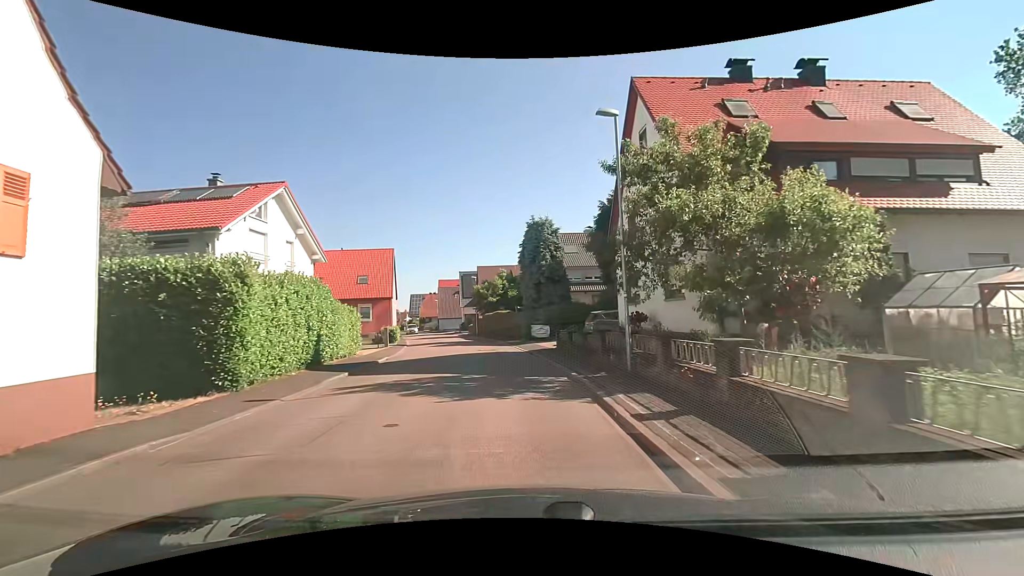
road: tertiary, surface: asphalt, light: Day
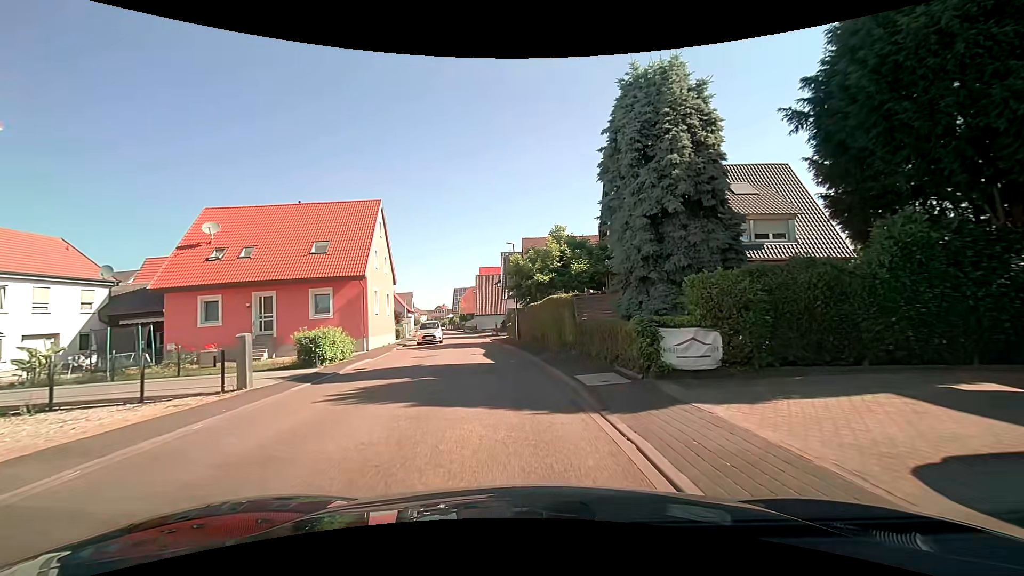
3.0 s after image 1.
(-1.2, +21.6) m; -6°
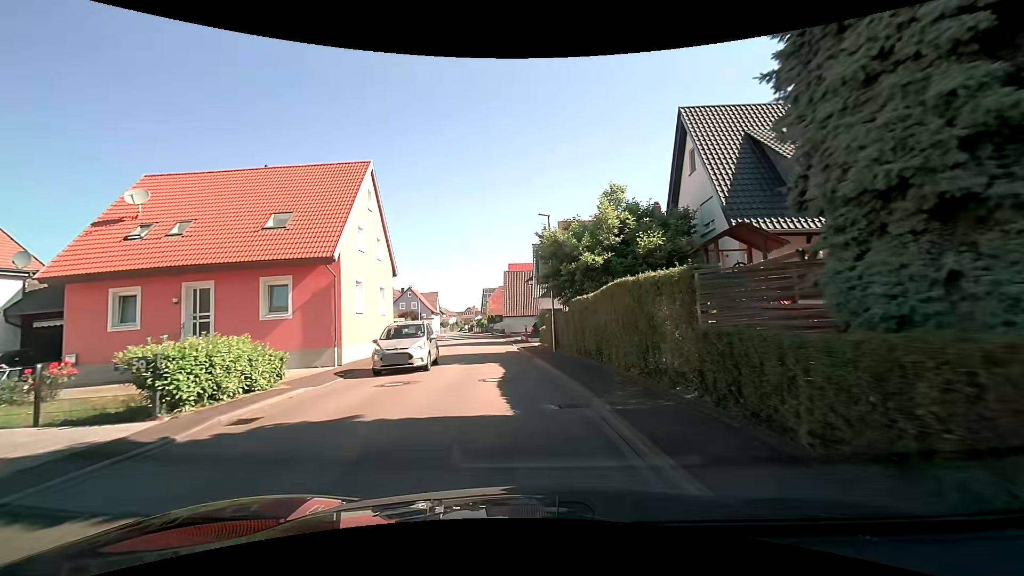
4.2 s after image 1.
(-0.4, +8.7) m; -4°
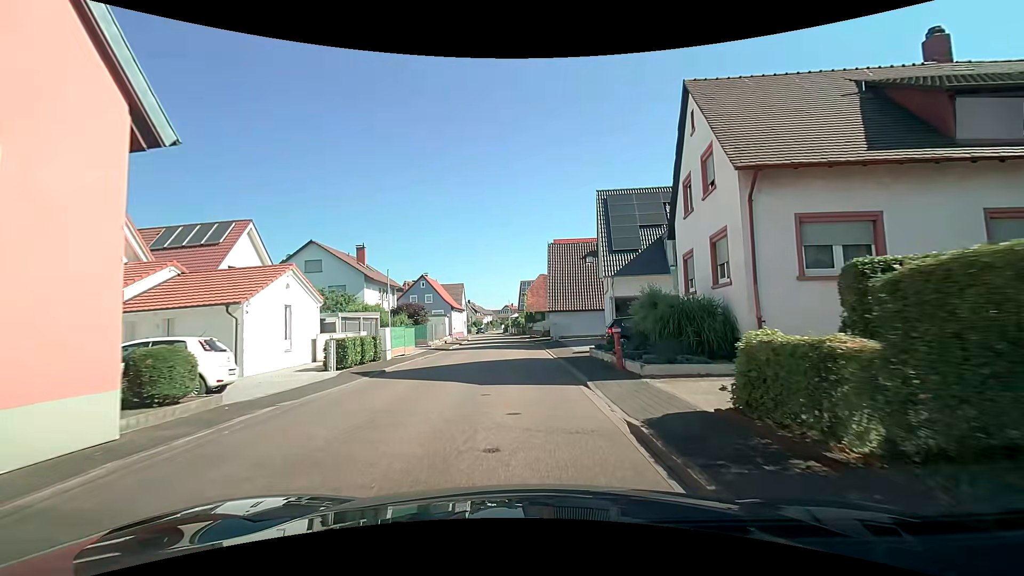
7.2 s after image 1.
(-1.3, +21.8) m; -4°
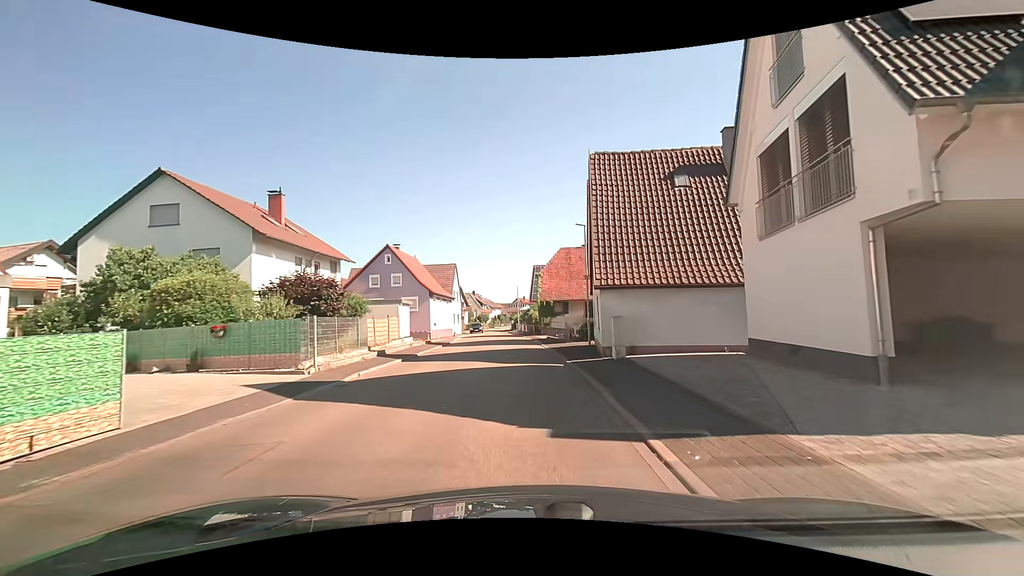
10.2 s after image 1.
(-0.4, +21.9) m; -2°
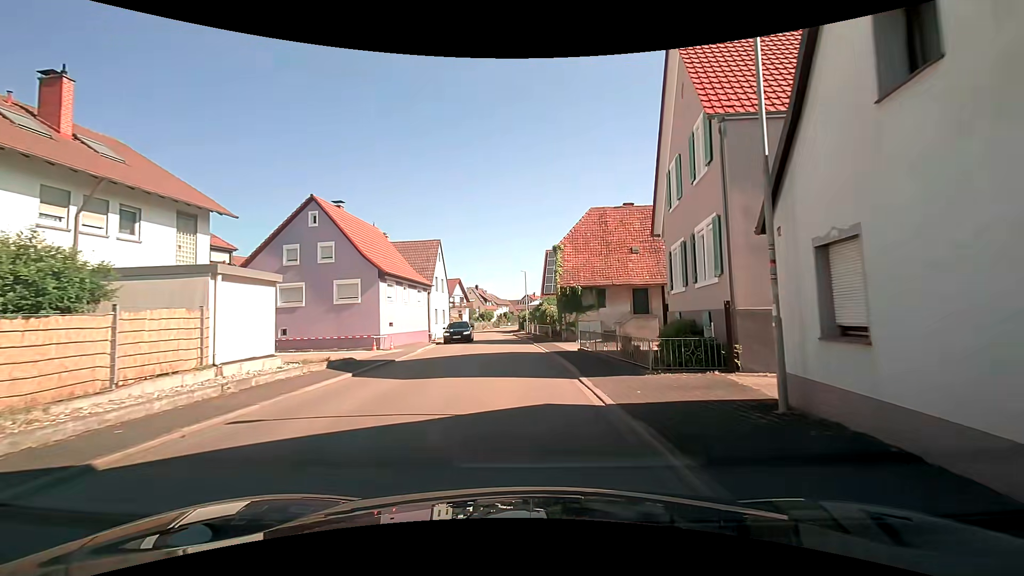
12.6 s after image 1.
(-0.2, +17.6) m; -1°
